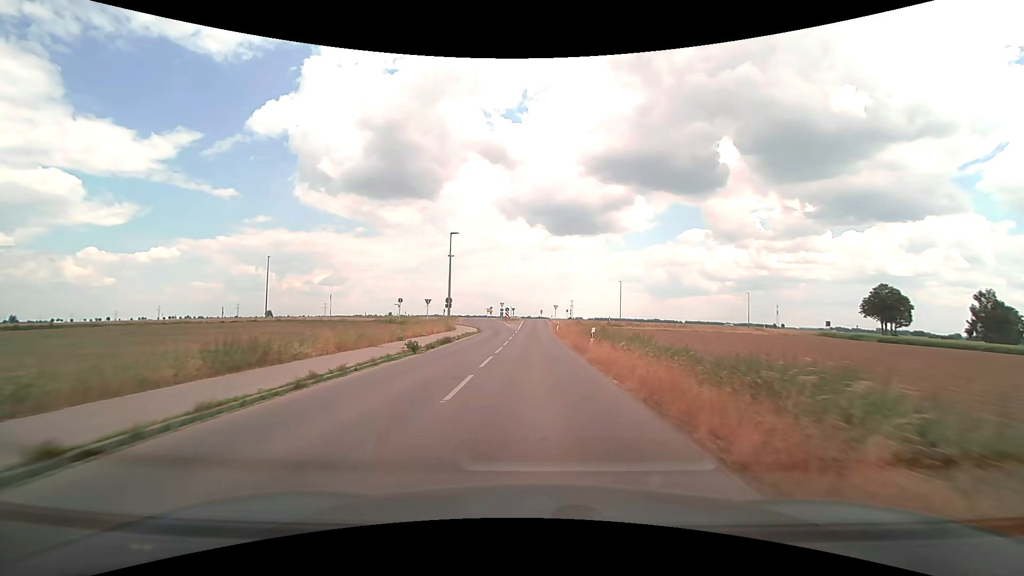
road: unclassified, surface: asphalt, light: Day
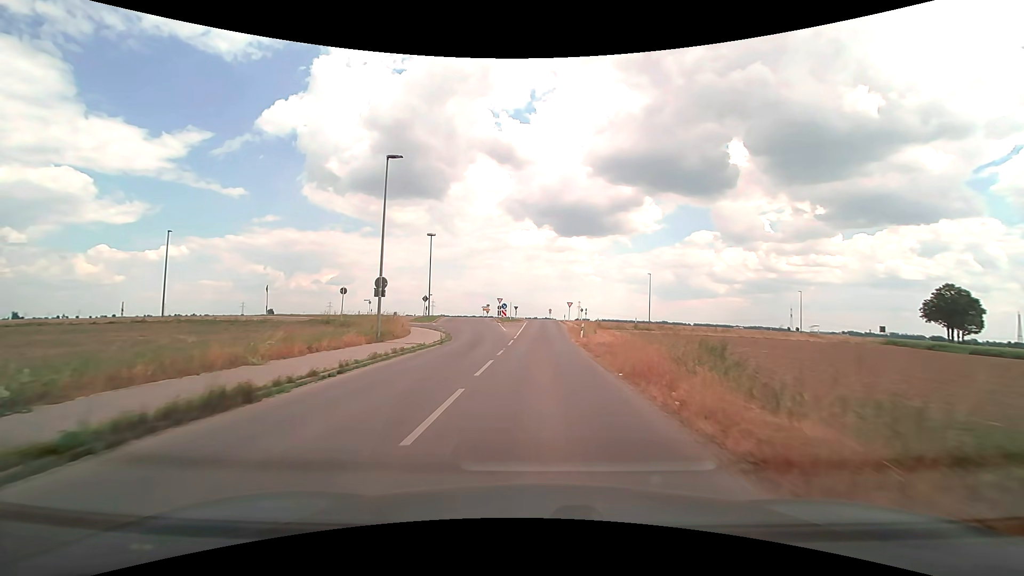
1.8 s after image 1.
(-0.1, +21.1) m; -1°
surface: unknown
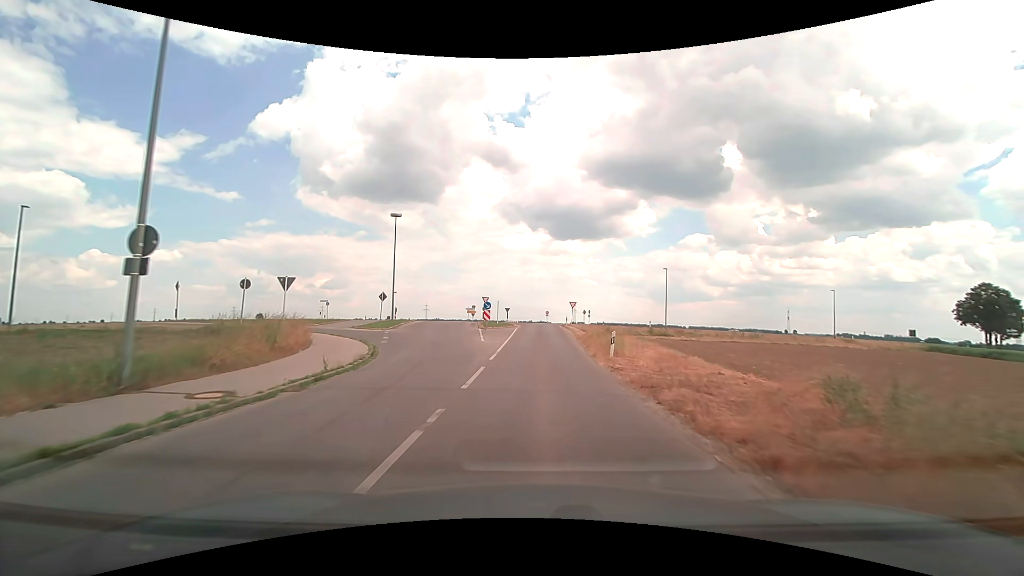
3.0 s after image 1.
(0.0, +13.9) m; +1°
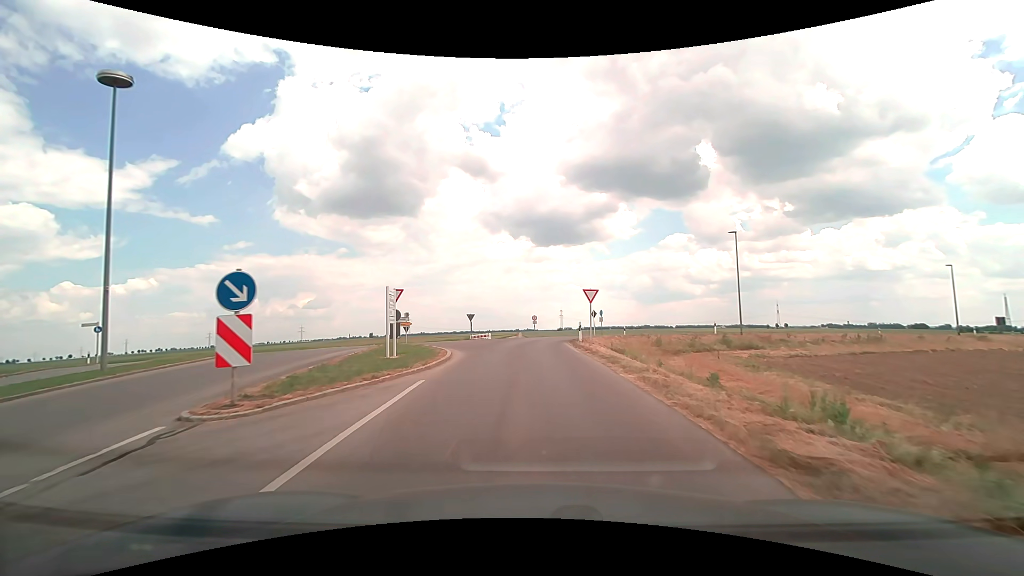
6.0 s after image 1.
(+0.6, +30.4) m; +2°
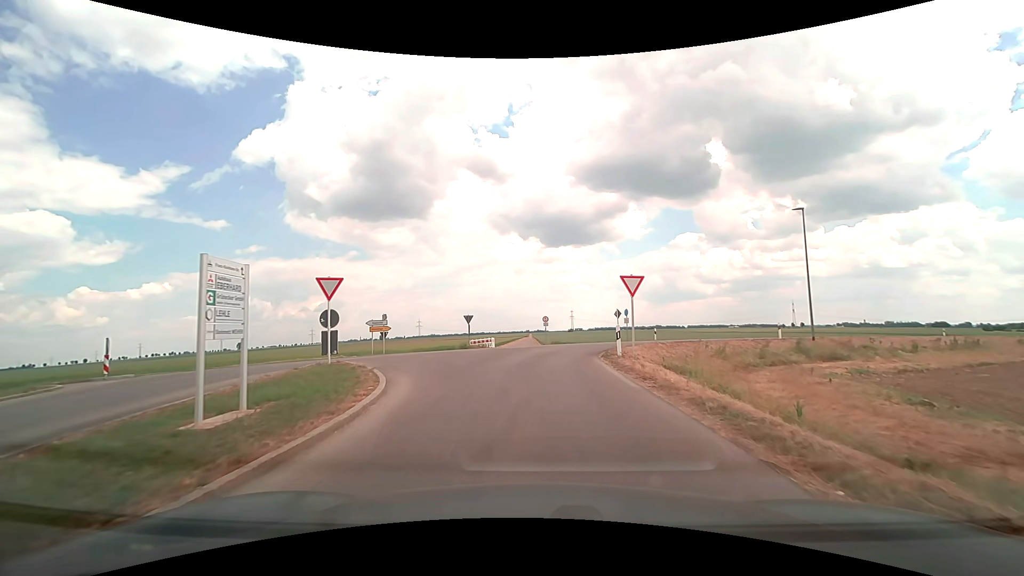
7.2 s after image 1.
(-0.1, +8.5) m; -1°
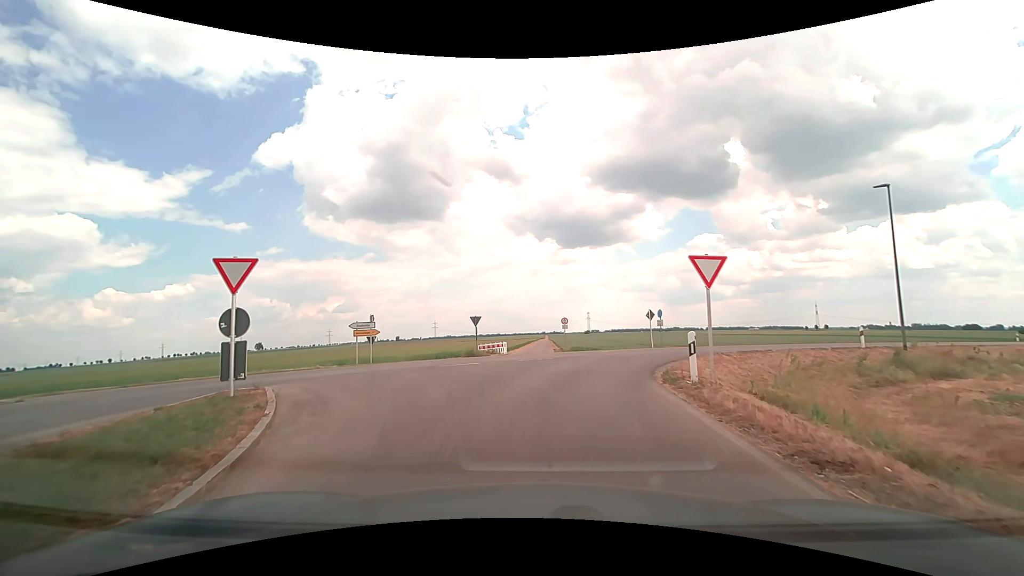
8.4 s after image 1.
(-0.1, +5.6) m; -2°
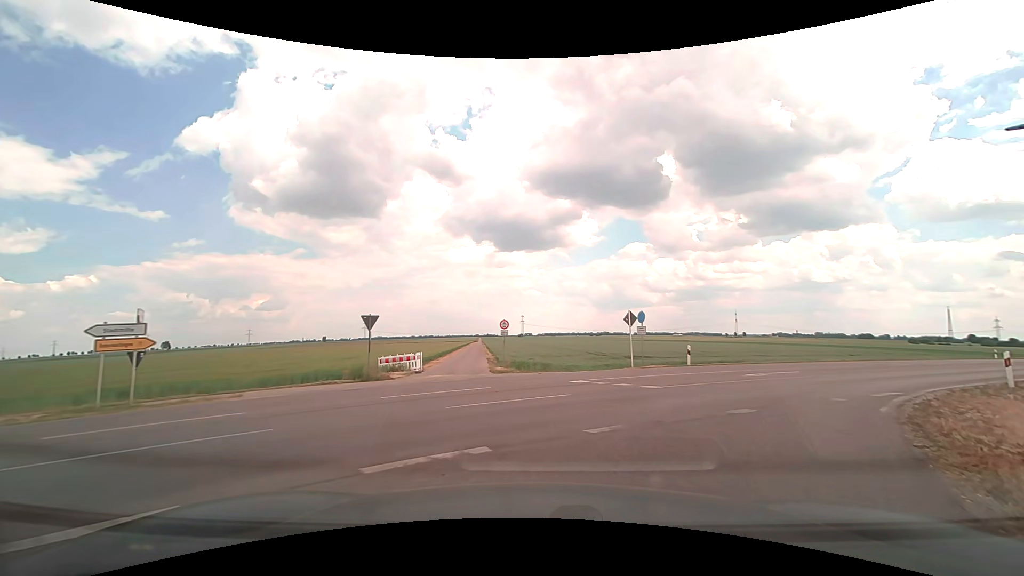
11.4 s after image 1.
(+0.1, +12.4) m; +7°
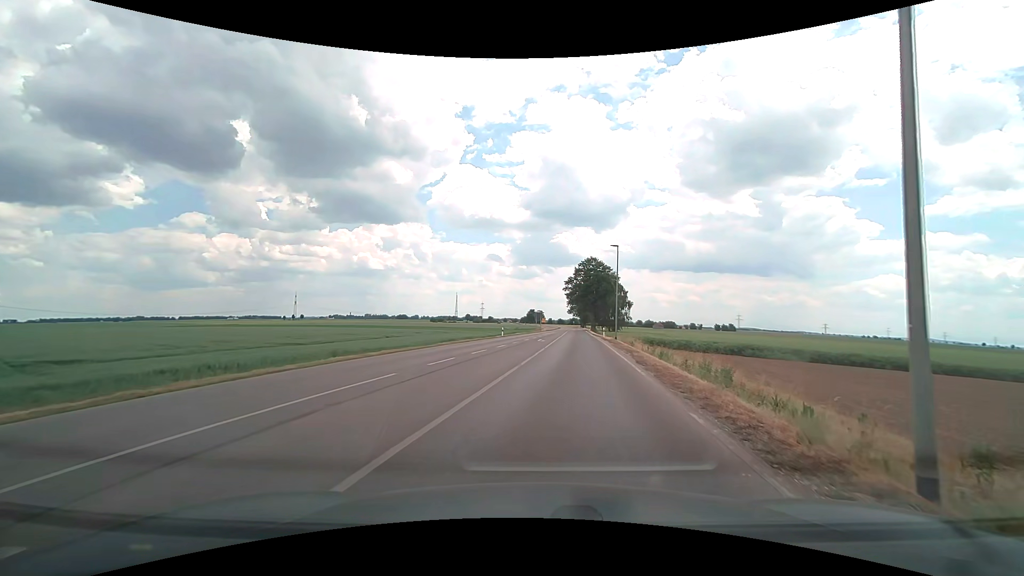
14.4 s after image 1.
(+9.0, +16.9) m; +47°
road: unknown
(+1, +10) (+1, +20) (+2, +30) (+3, +40) (+4, +50) (+5, +60) (+6, +70) (+7, +80) (+8, +90) (+9, +100) m
